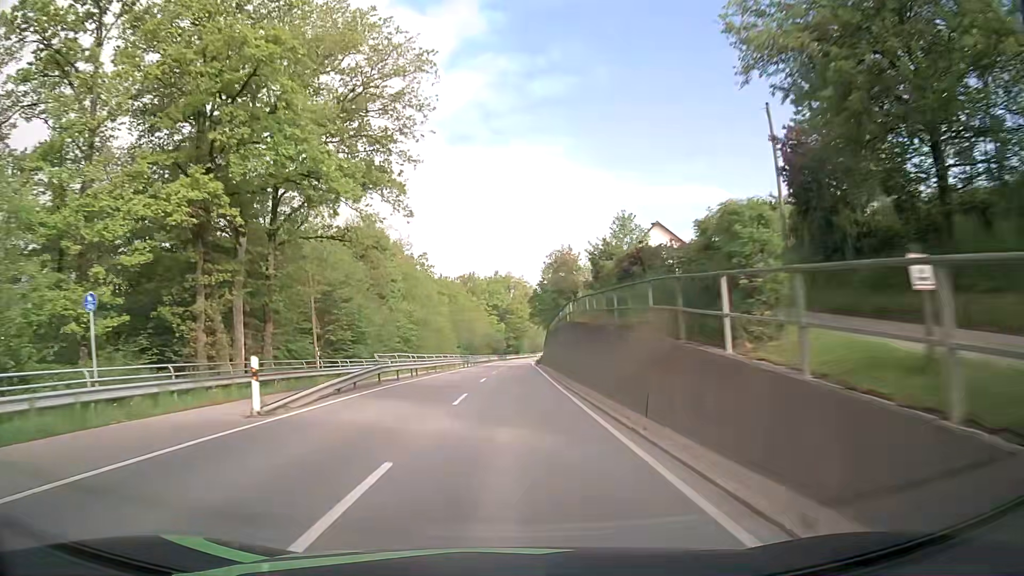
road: secondary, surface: asphalt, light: Day
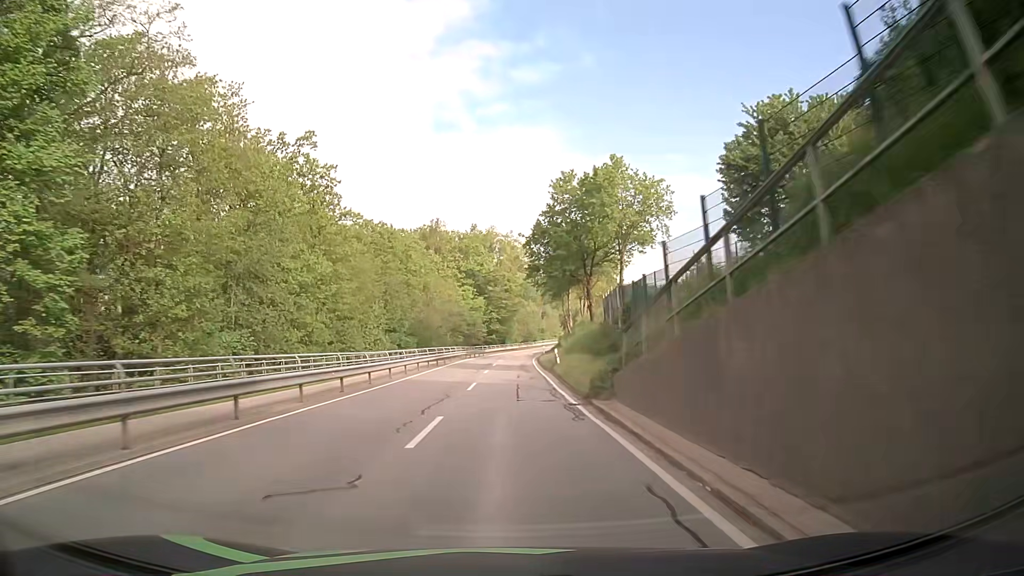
(+1.1, +55.1) m; +2°
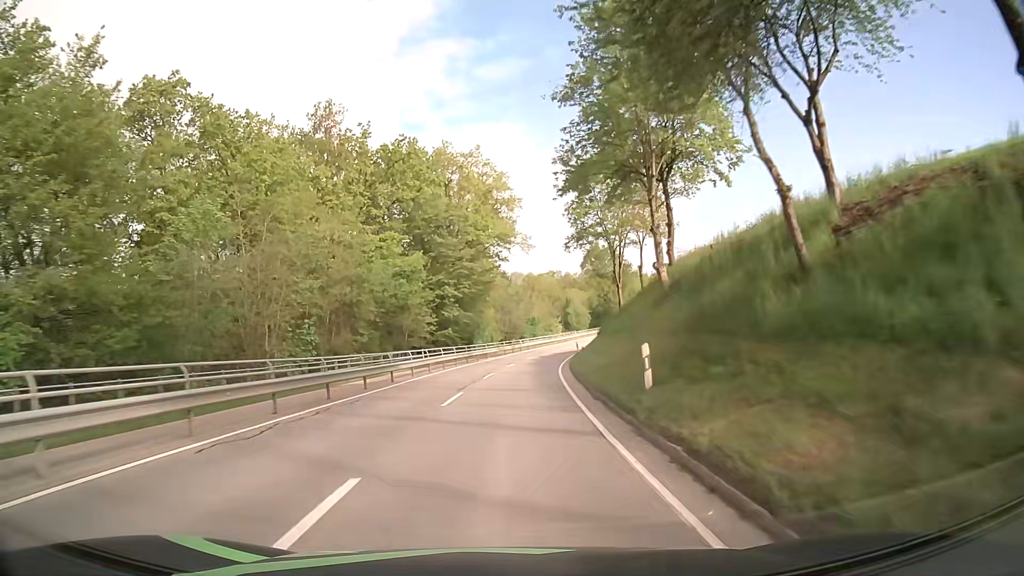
(+0.6, +54.1) m; +2°
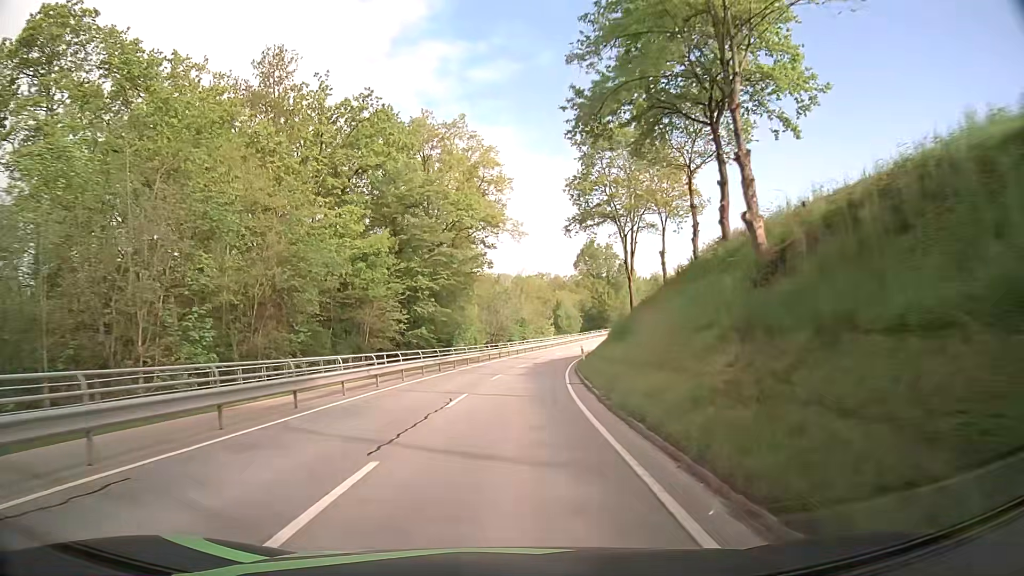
(+0.1, +10.8) m; +1°
